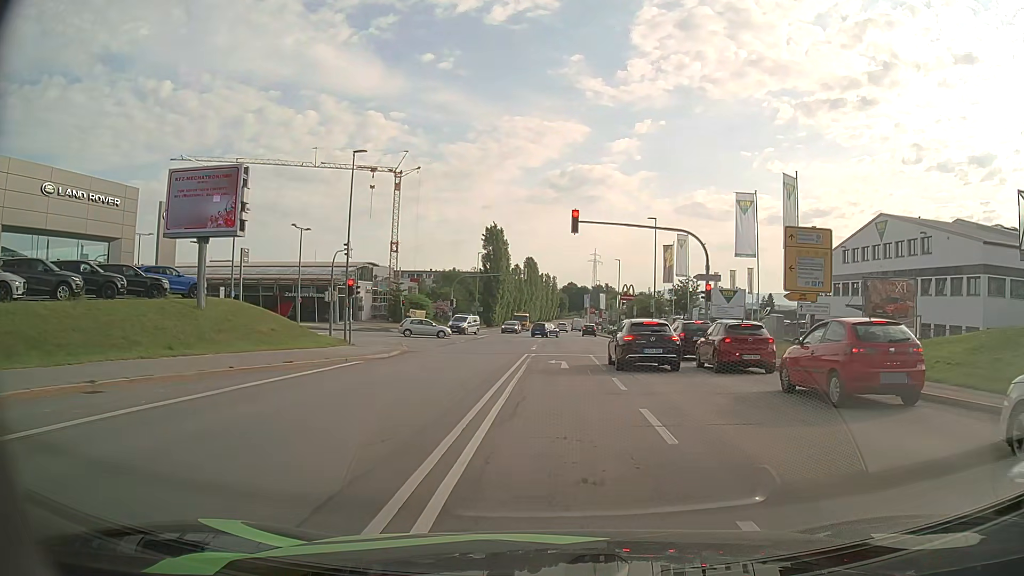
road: secondary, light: Day
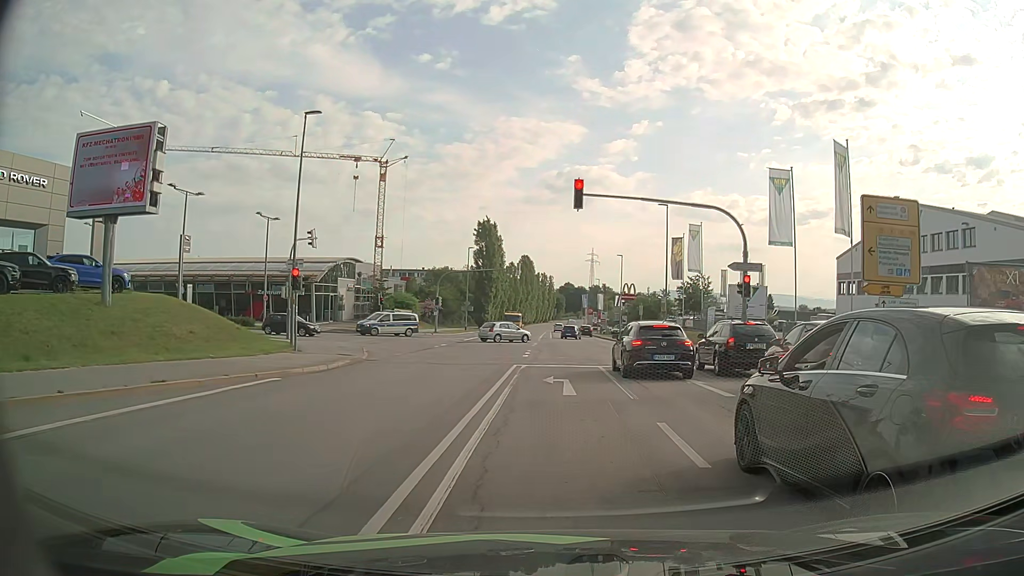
(+0.1, +7.1) m; +2°
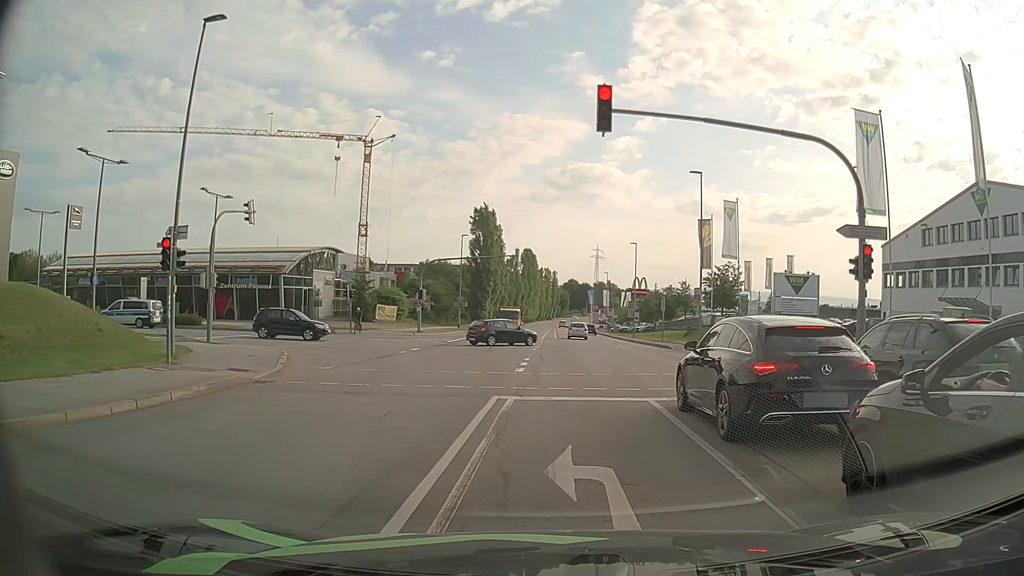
(-0.2, +9.9) m; -1°
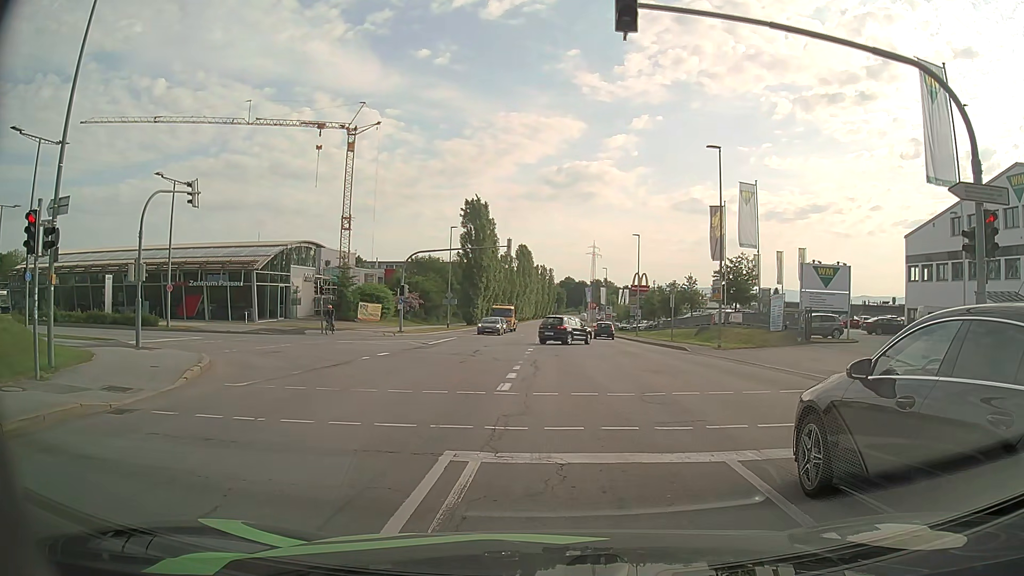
(0.0, +5.3) m; 0°
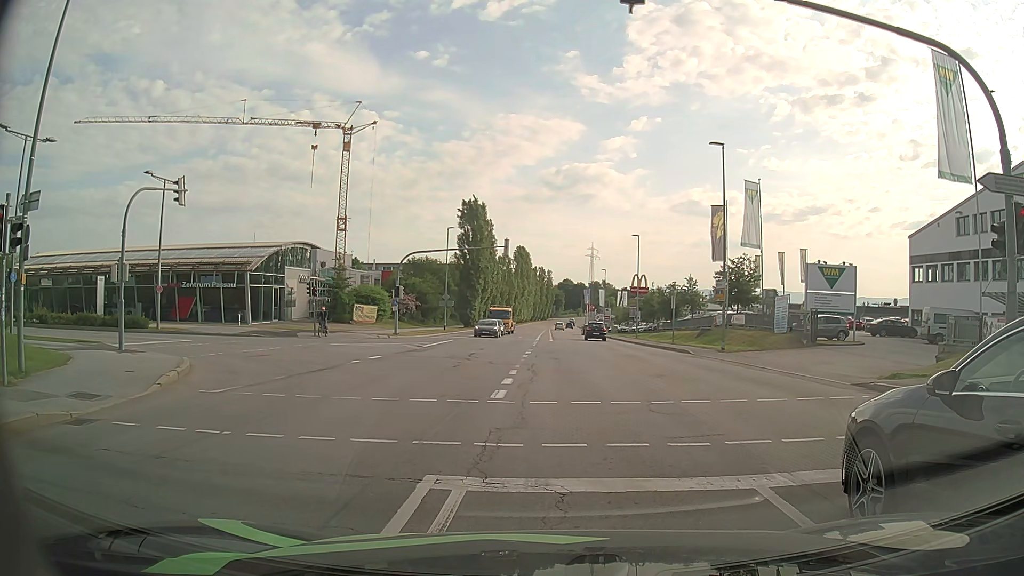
(0.0, +1.0) m; 0°
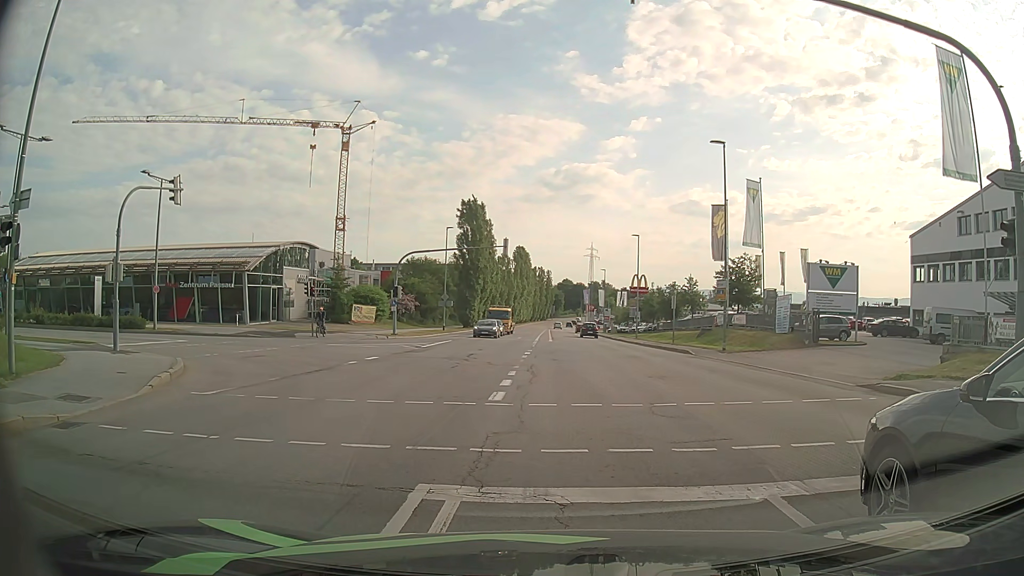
(0.0, +0.3) m; 0°
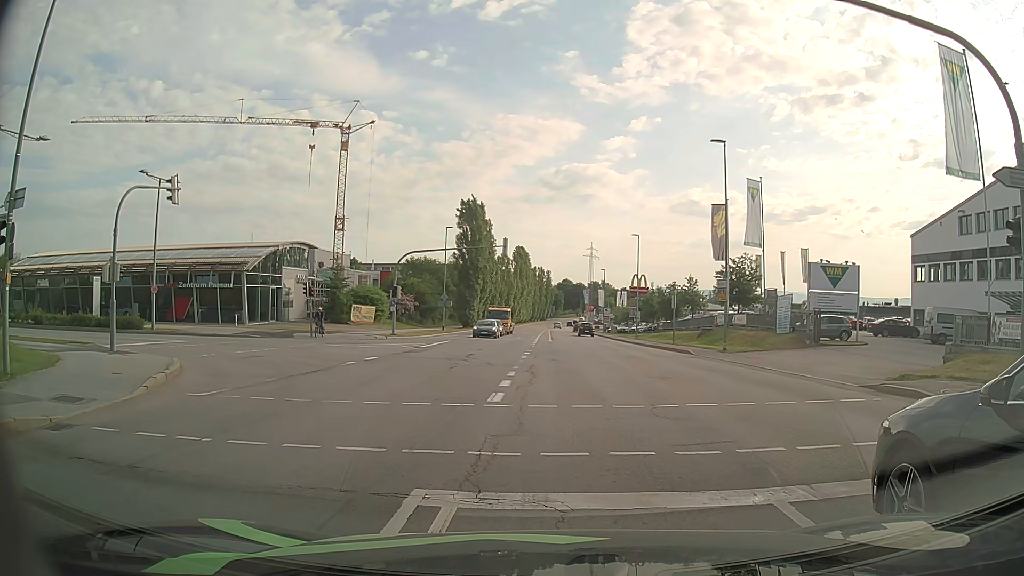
(0.0, +0.2) m; 0°
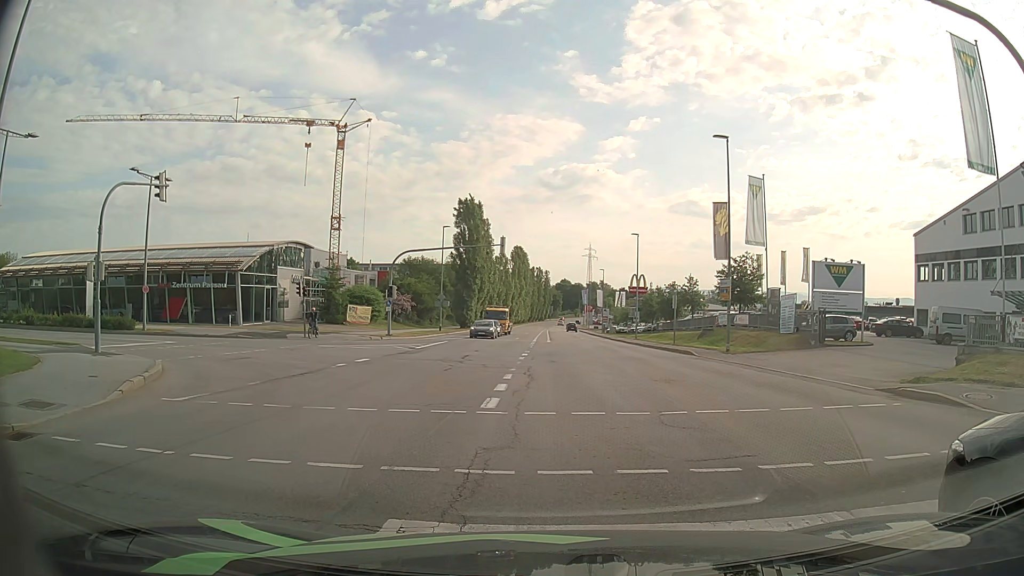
(0.0, +0.9) m; 0°
